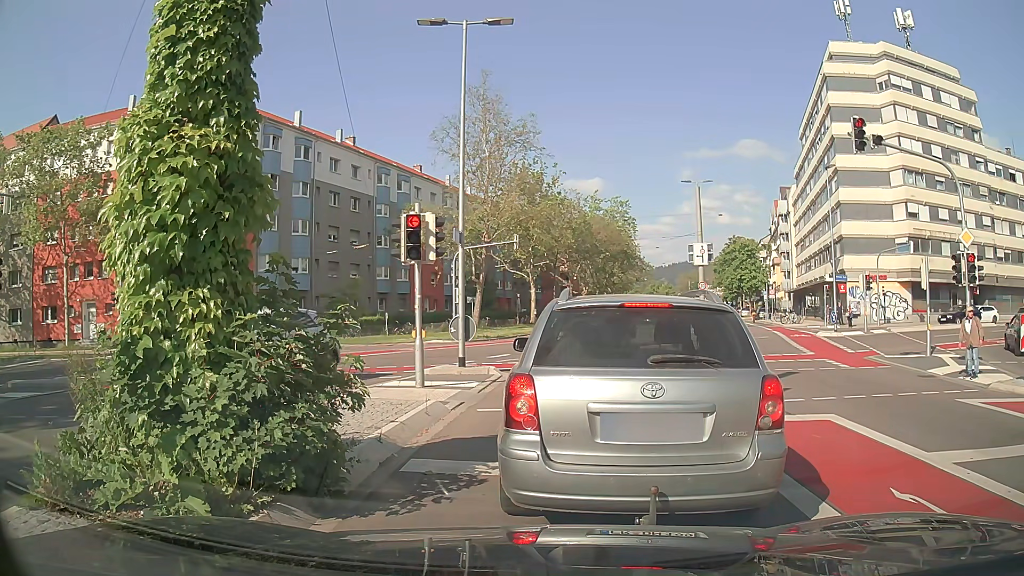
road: secondary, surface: asphalt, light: Day
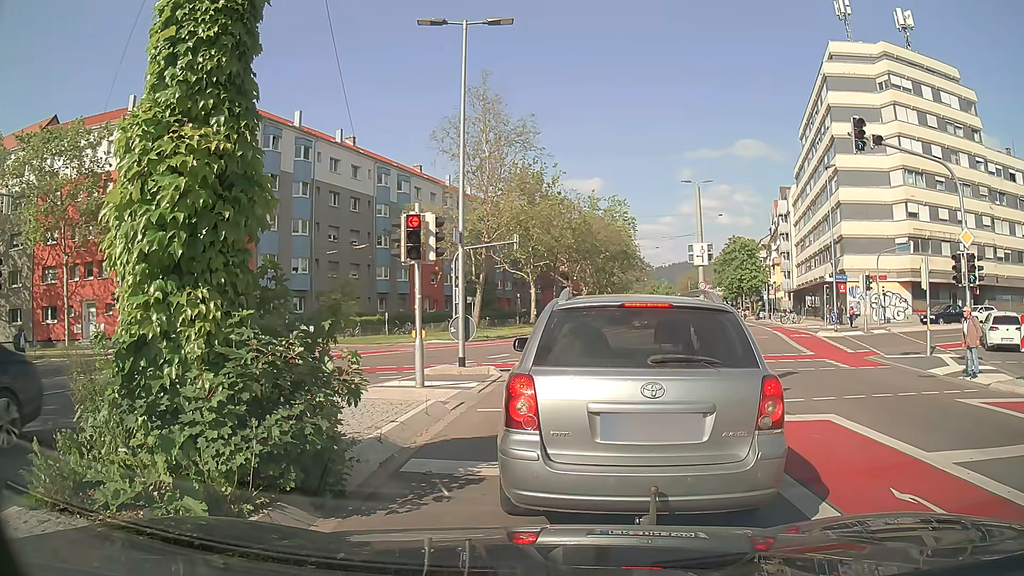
(0.0, 0.0) m; 0°
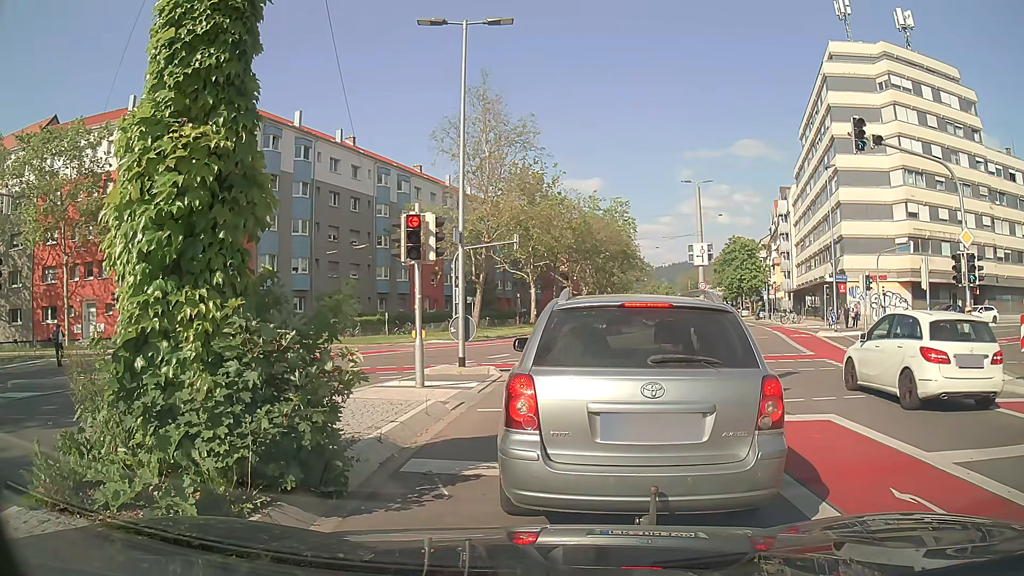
(0.0, 0.0) m; 0°
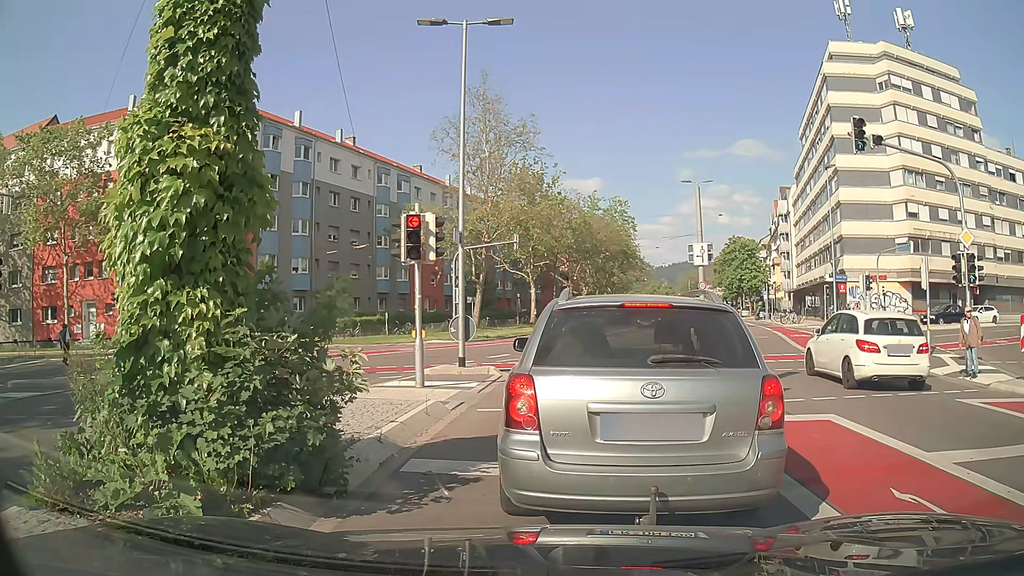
(0.0, 0.0) m; 0°
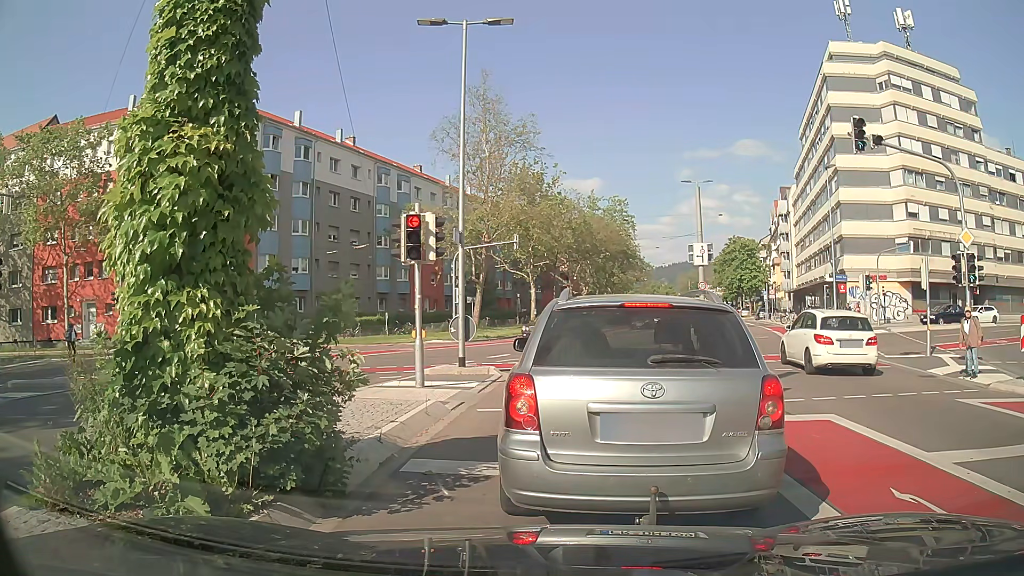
(0.0, 0.0) m; 0°
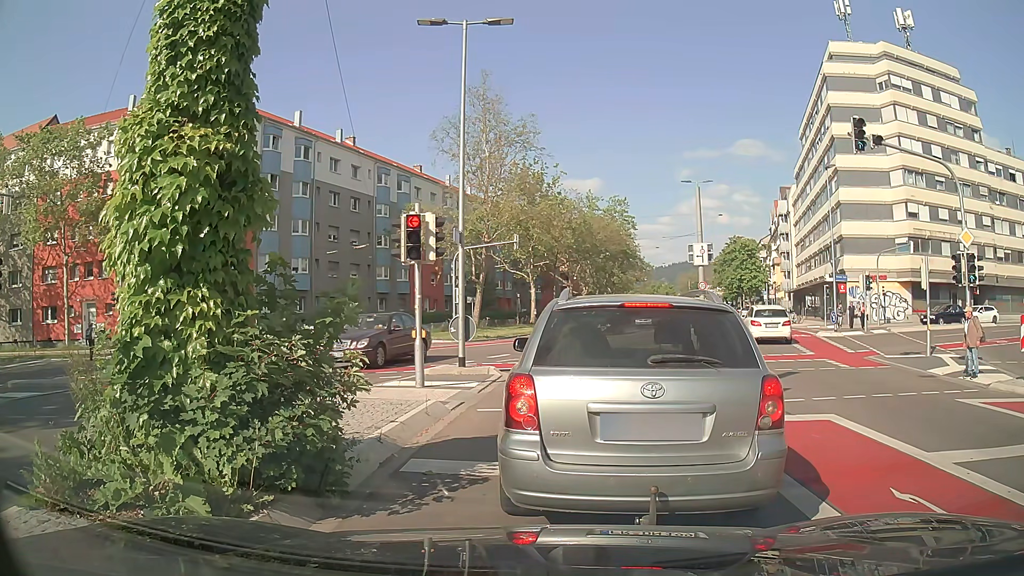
(0.0, 0.0) m; 0°
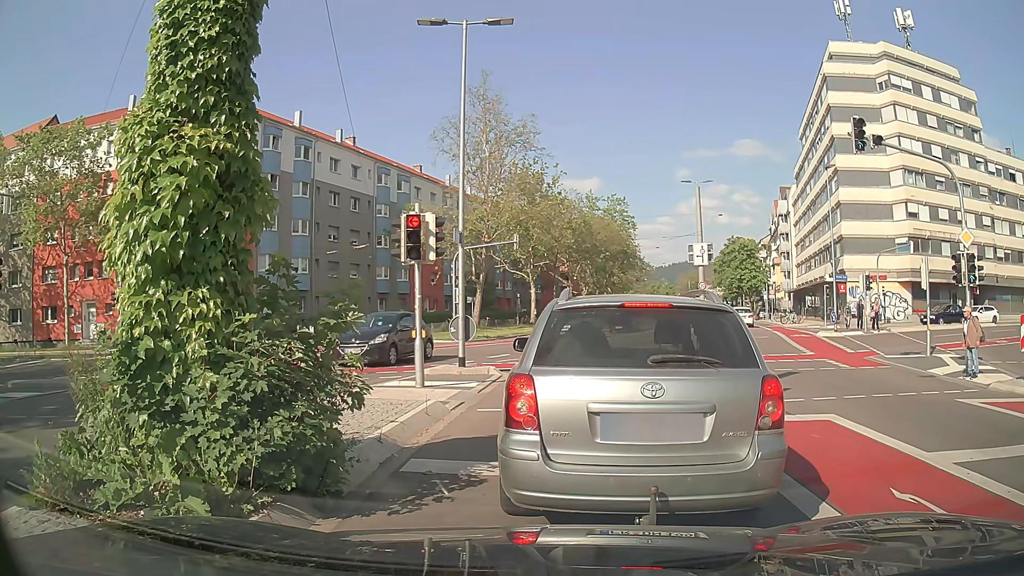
(0.0, 0.0) m; 0°
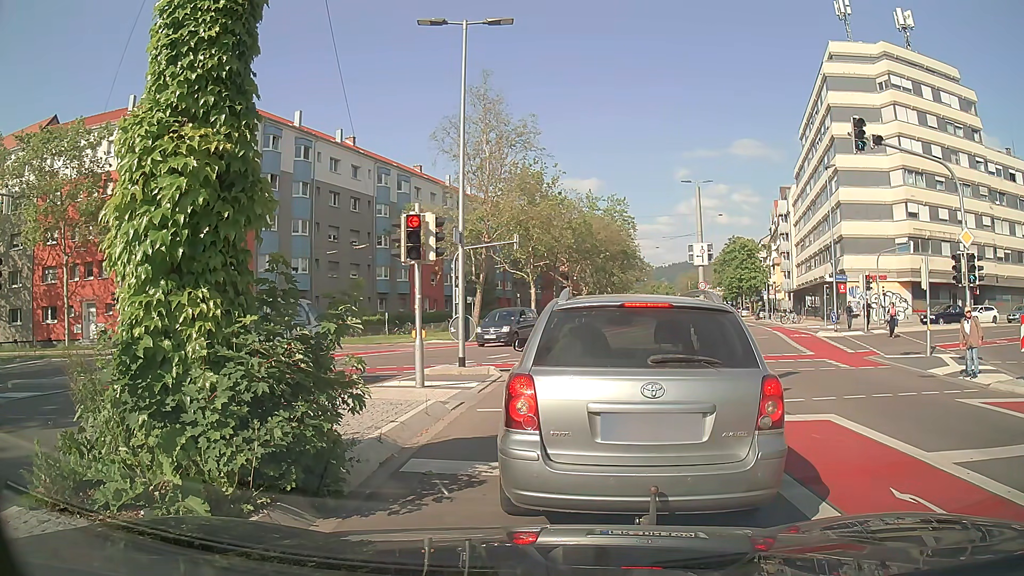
(0.0, 0.0) m; 0°
